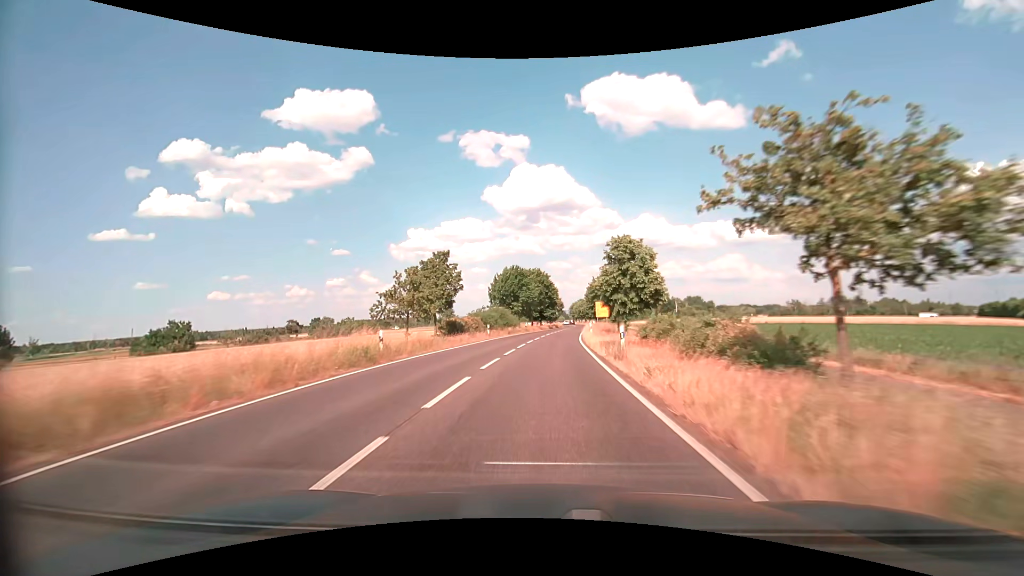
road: primary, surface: asphalt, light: Day
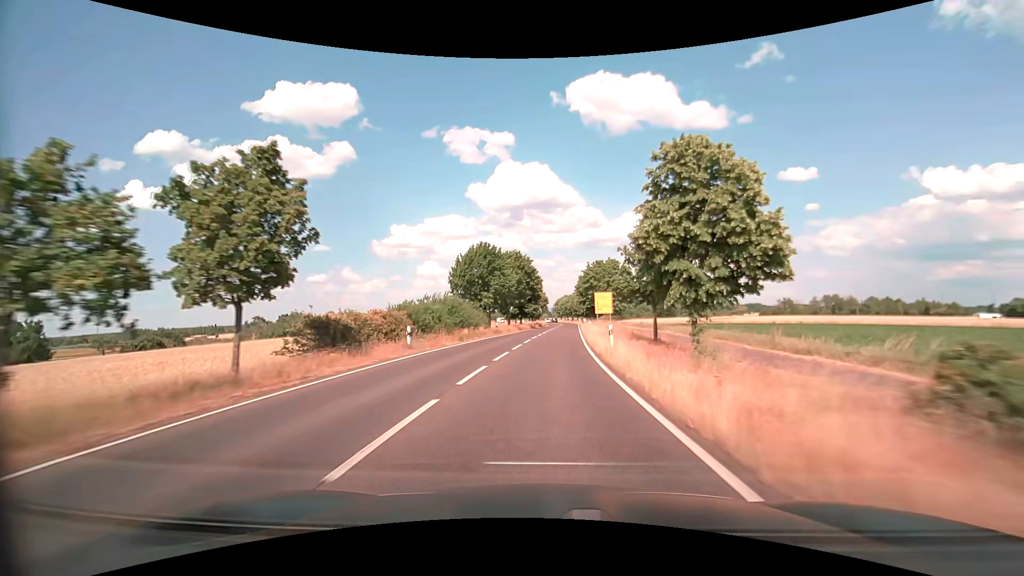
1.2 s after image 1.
(+0.4, +21.6) m; +2°
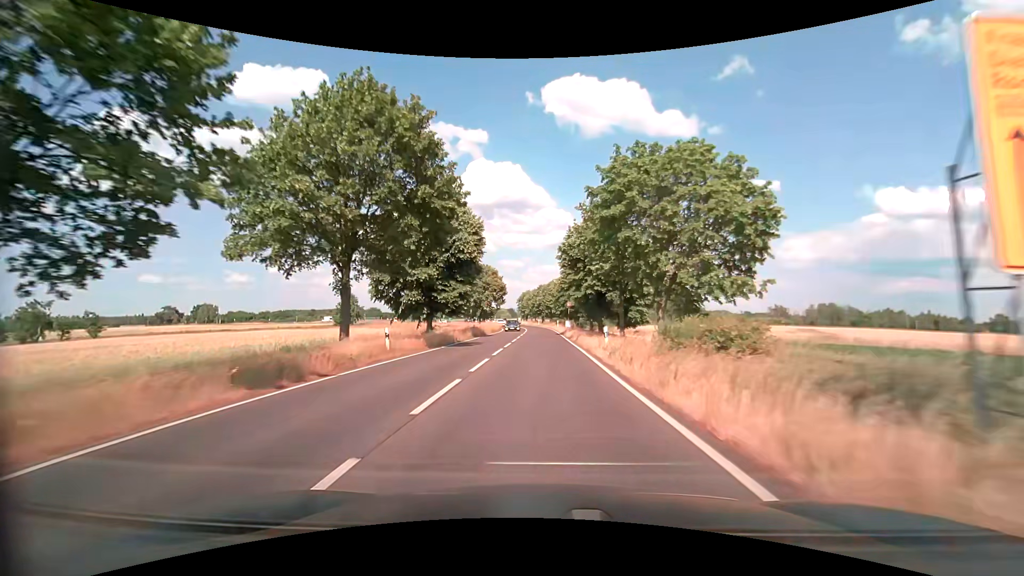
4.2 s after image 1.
(+1.9, +51.9) m; +4°
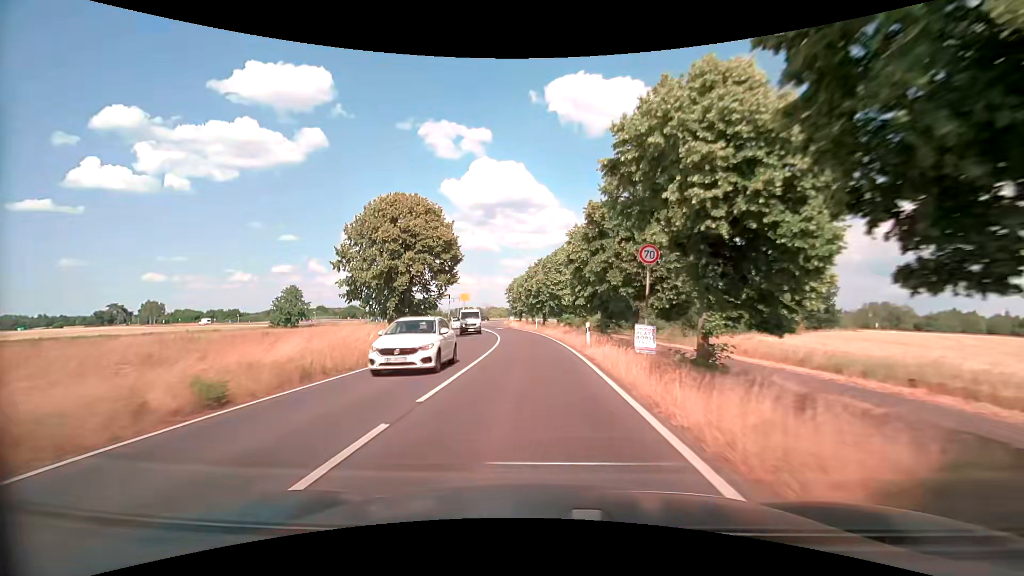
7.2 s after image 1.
(+0.3, +47.0) m; -1°
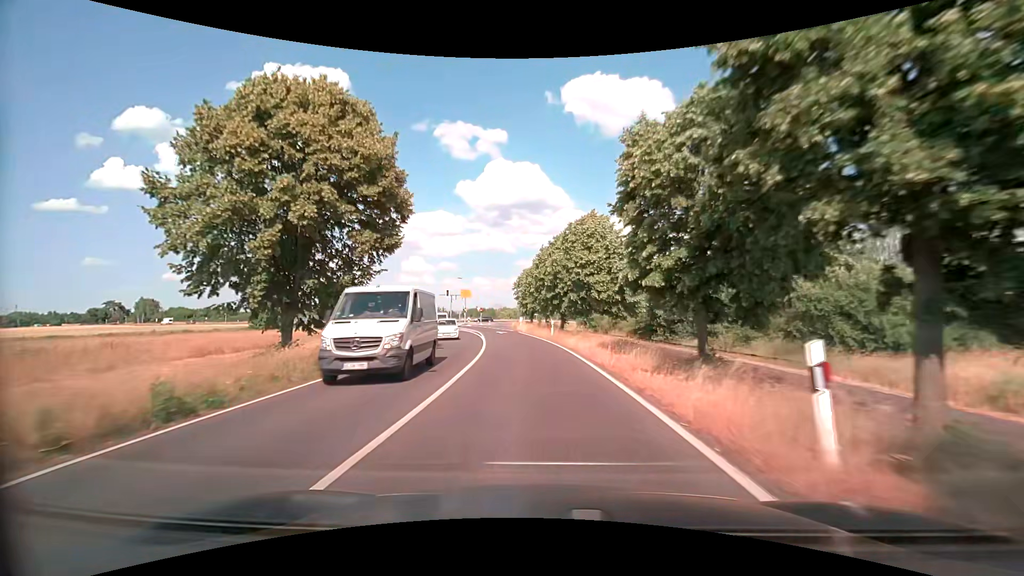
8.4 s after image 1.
(-0.1, +18.2) m; -1°
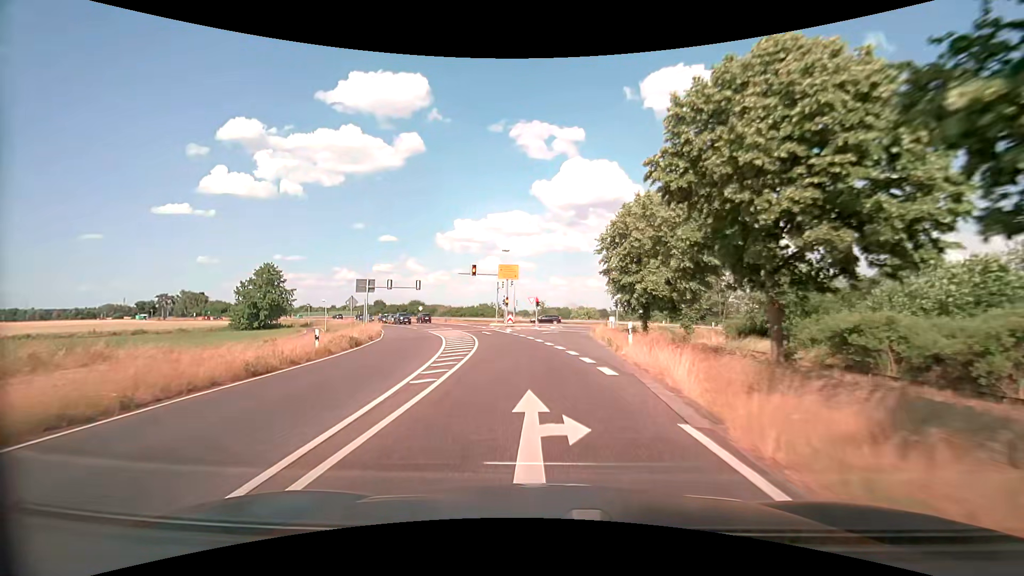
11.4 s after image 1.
(-2.6, +42.2) m; -9°
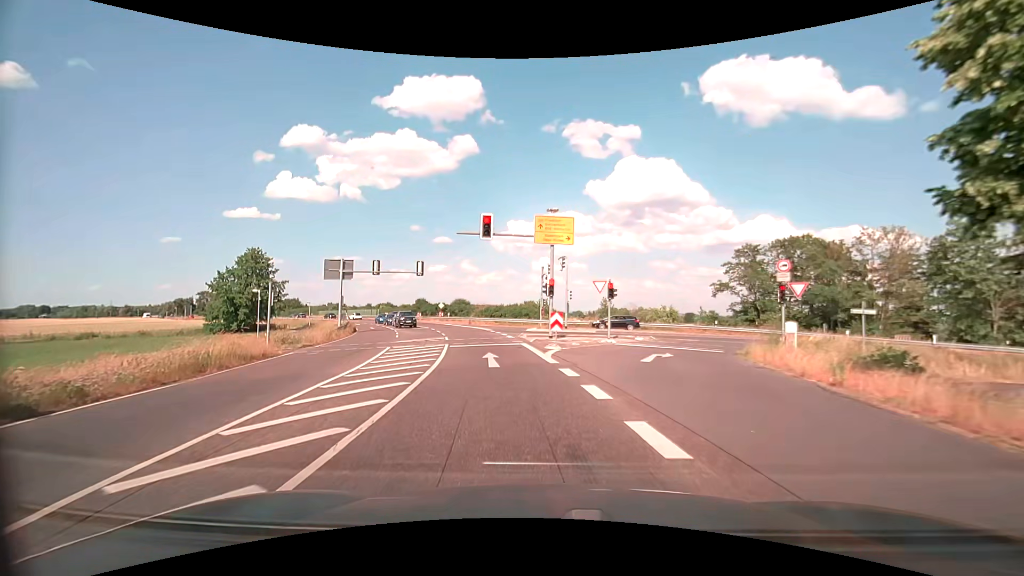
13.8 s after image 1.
(-1.1, +24.2) m; -6°
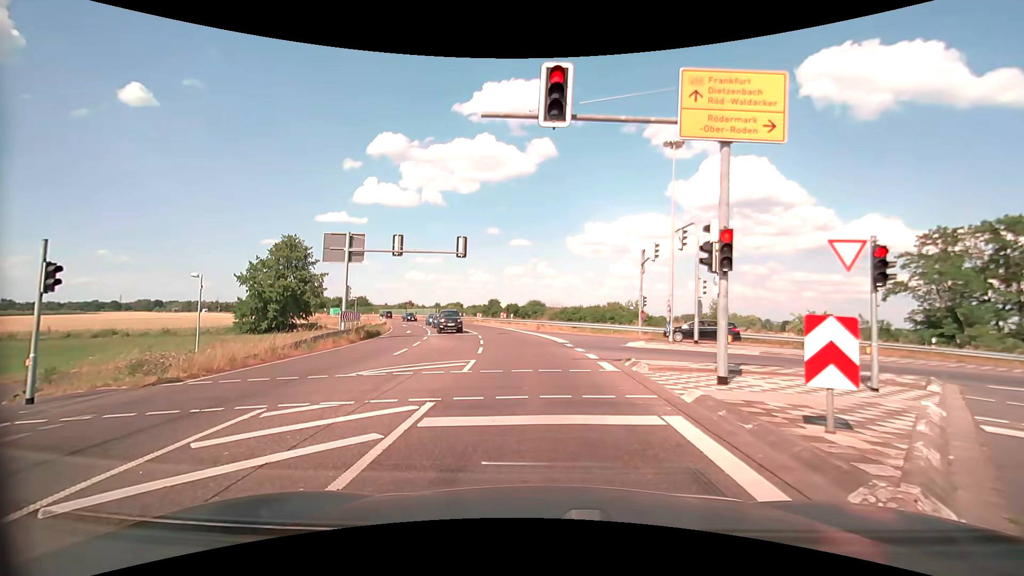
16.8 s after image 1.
(-1.0, +15.0) m; -8°
(0, +10) (-1, +20) (-1, +30) (-3, +40) (-5, +50) (-8, +59) (-11, +69) (-15, +78) (-19, +87) (-24, +96) m
